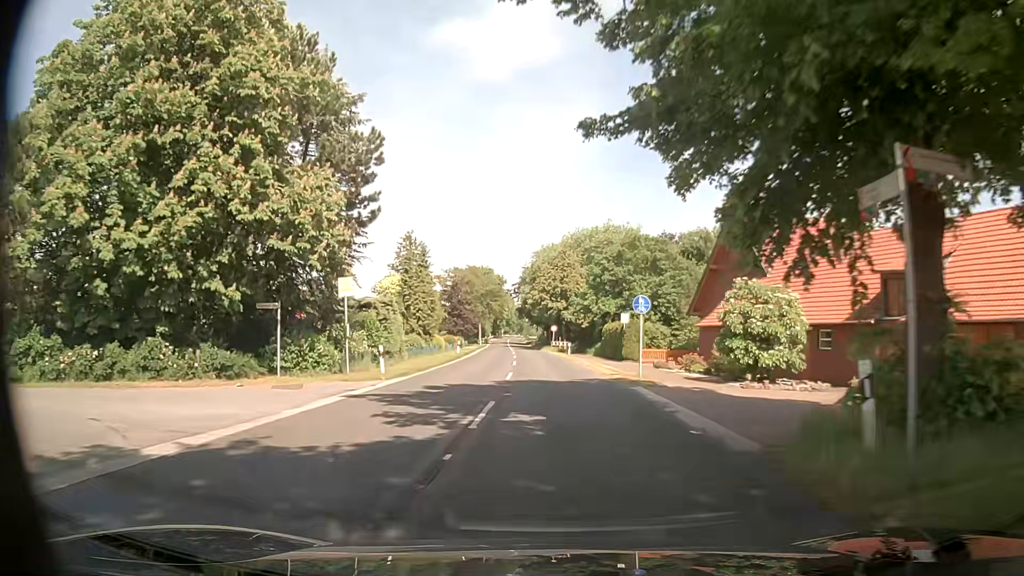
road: secondary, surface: asphalt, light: Day
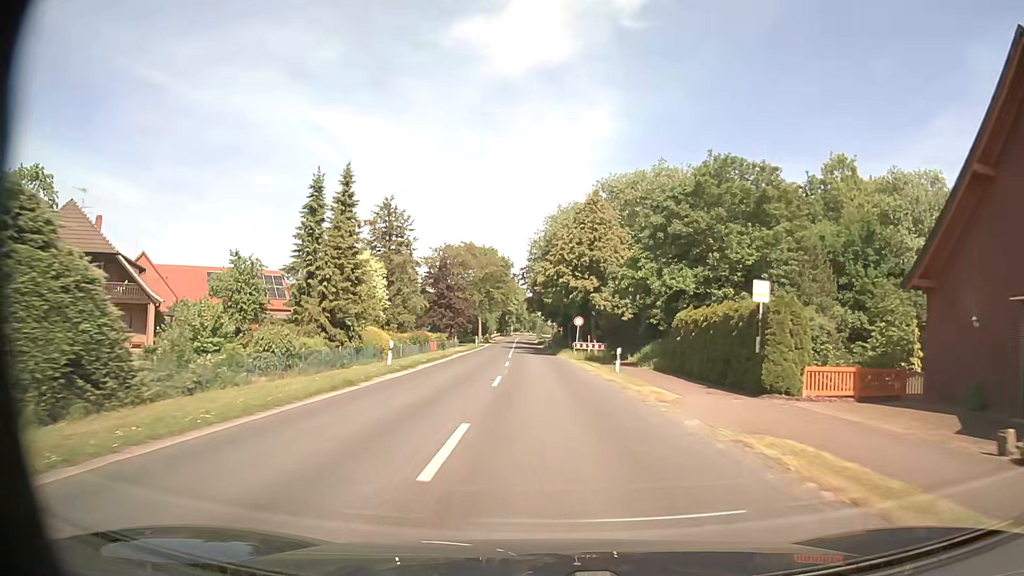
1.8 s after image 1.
(-0.1, +28.0) m; -1°
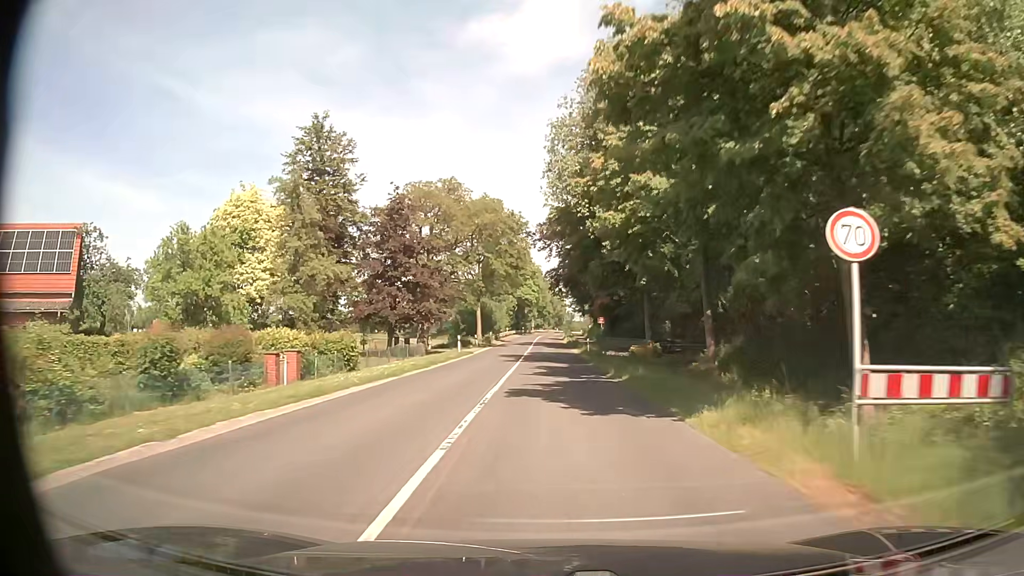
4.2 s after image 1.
(-0.9, +38.9) m; -2°
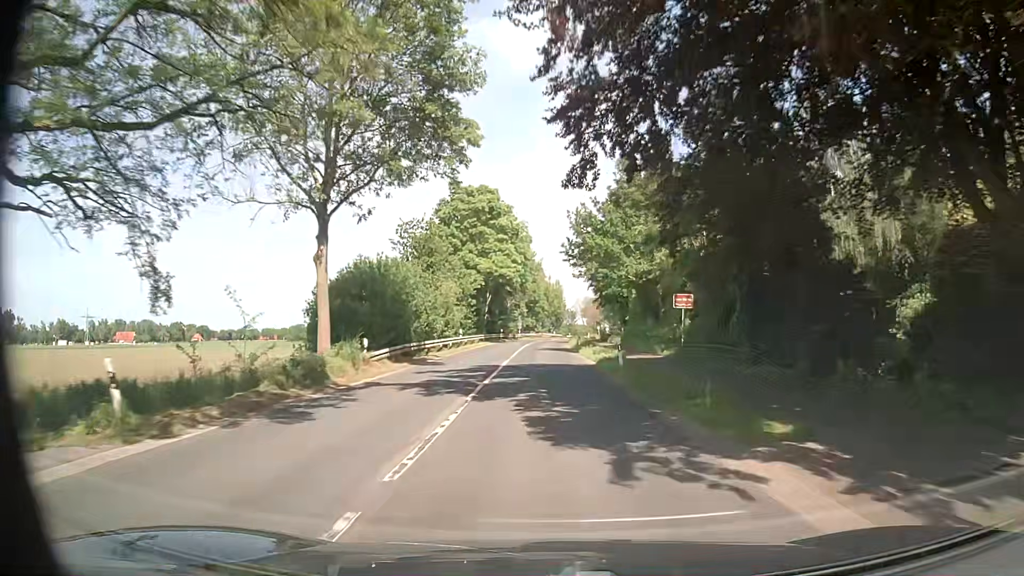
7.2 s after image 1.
(0.0, +50.7) m; +1°
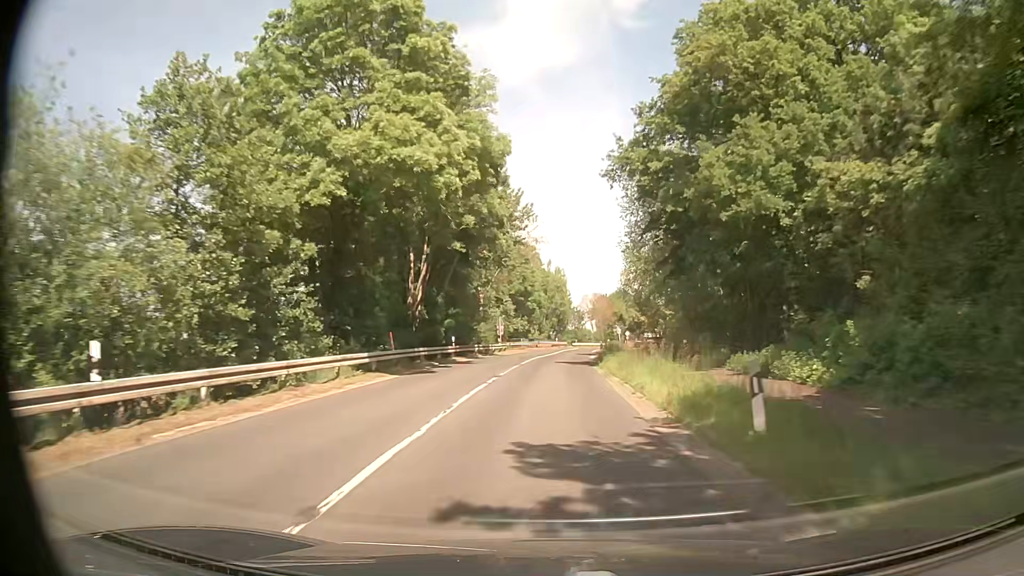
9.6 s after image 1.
(0.0, +41.8) m; 0°
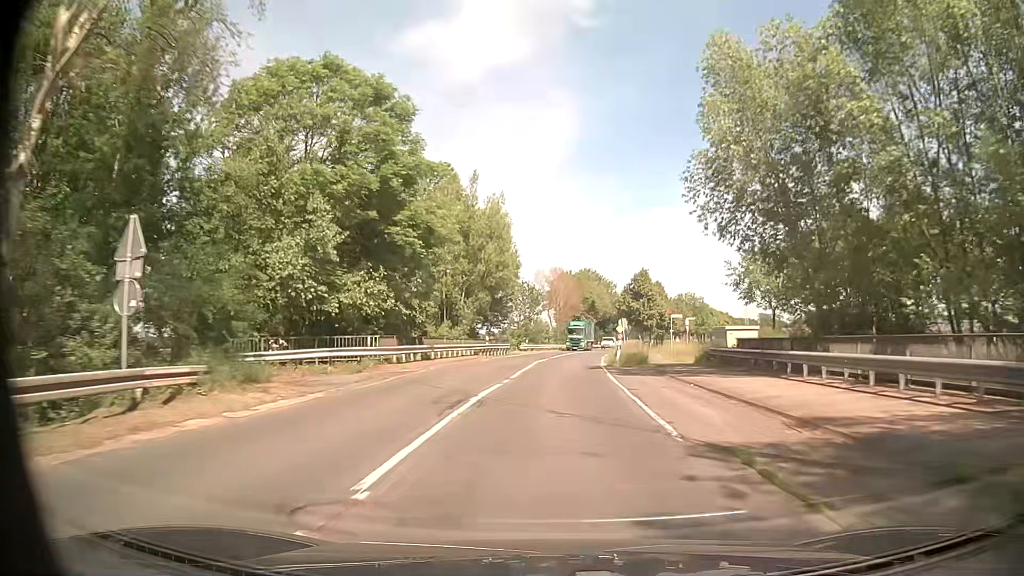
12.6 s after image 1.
(+1.8, +53.7) m; +4°
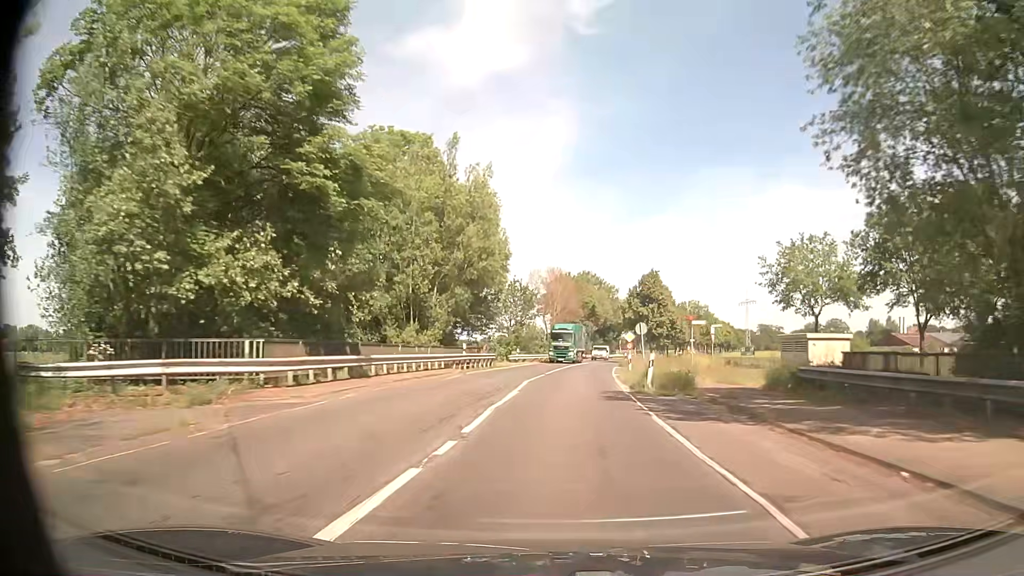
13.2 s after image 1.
(0.0, +10.7) m; 0°
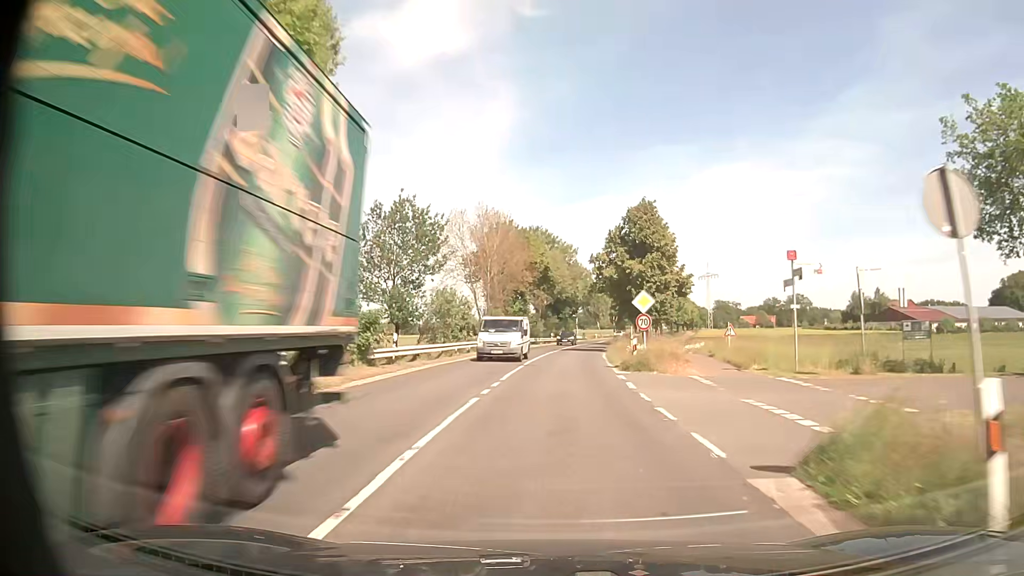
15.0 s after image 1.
(+1.5, +30.0) m; +6°
(0, +10) (0, +20) (+1, +30) (+1, +40) (+2, +50) (+3, +60) (+4, +70) (+6, +80) (+7, +90) (+9, +99) m
